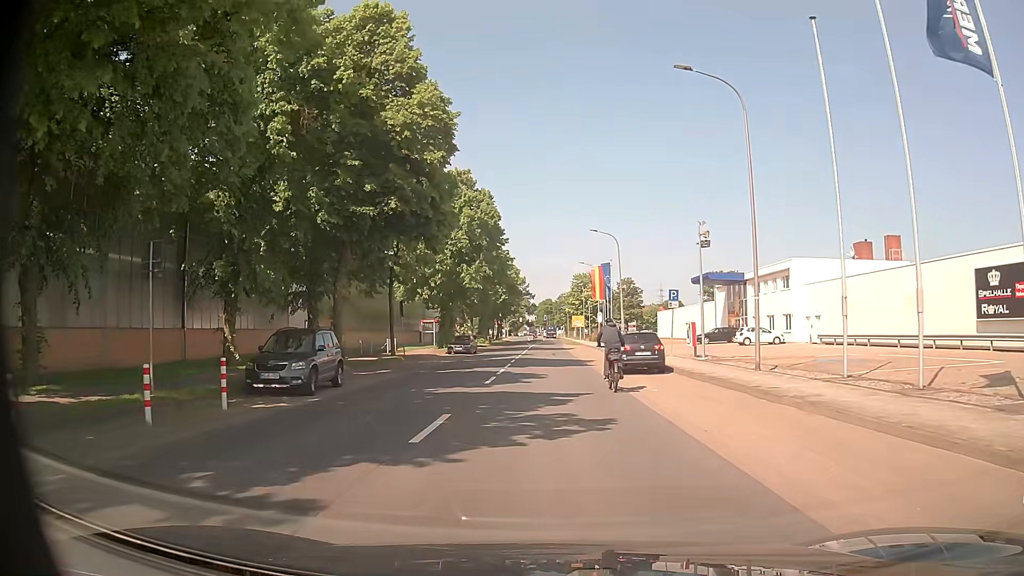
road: tertiary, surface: asphalt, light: Day
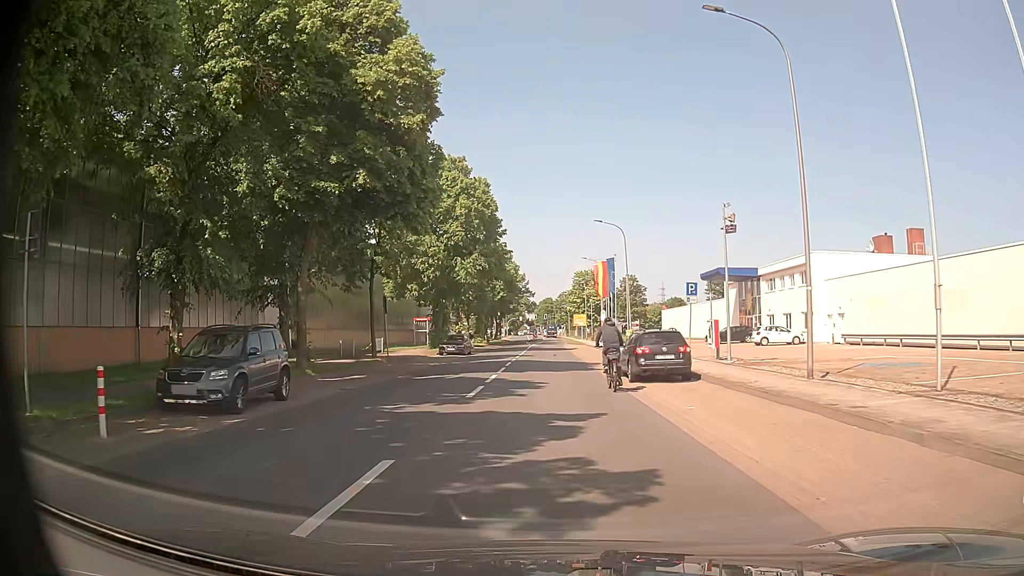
(0.0, +4.2) m; 0°
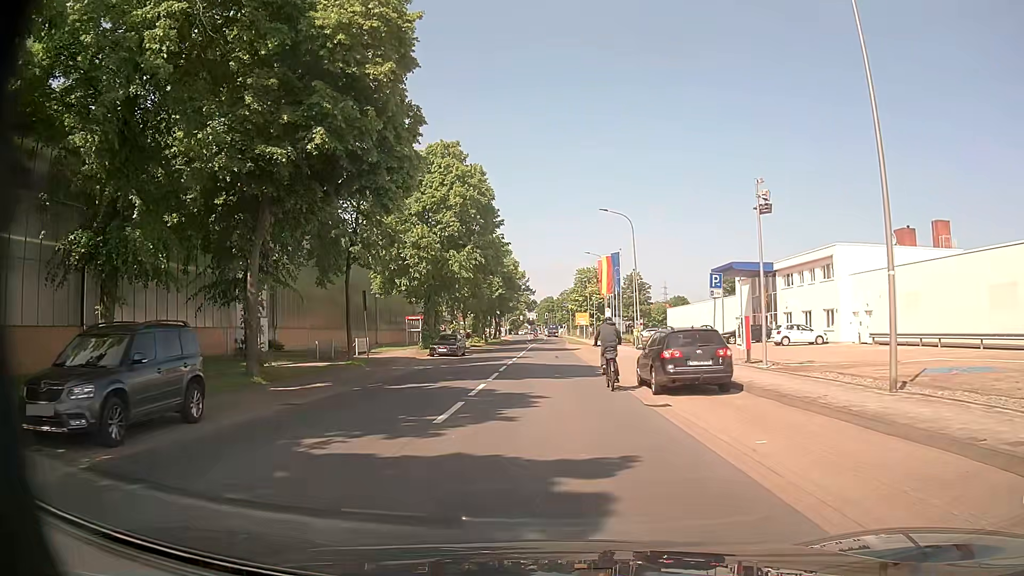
(0.0, +4.2) m; 0°
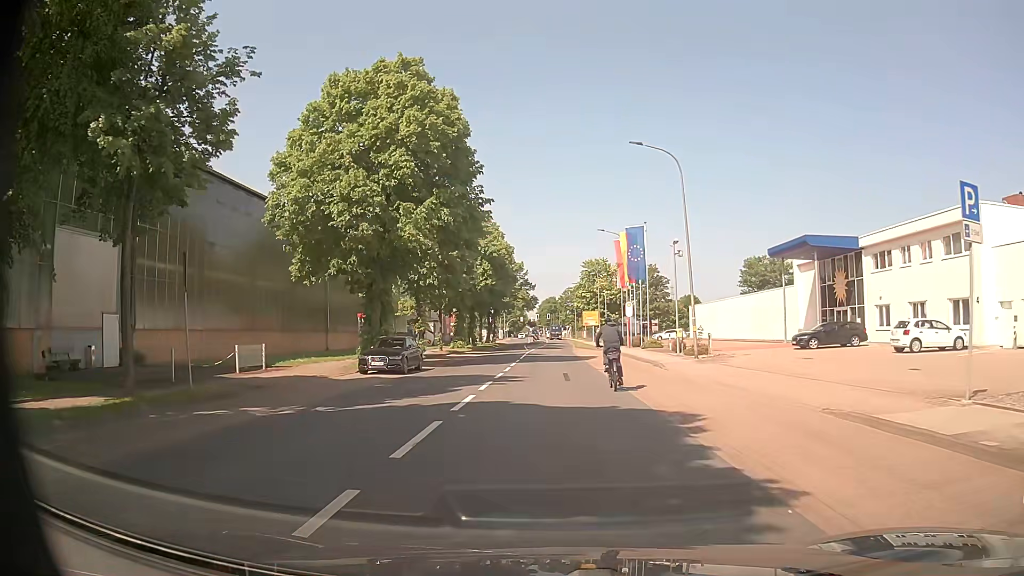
(0.0, +16.7) m; 0°
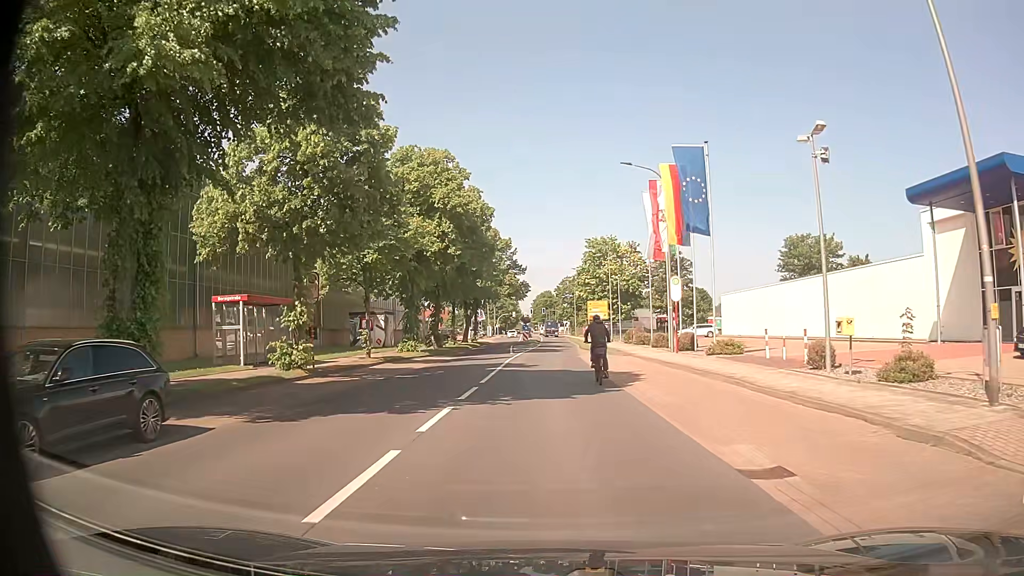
(-0.1, +20.8) m; 0°
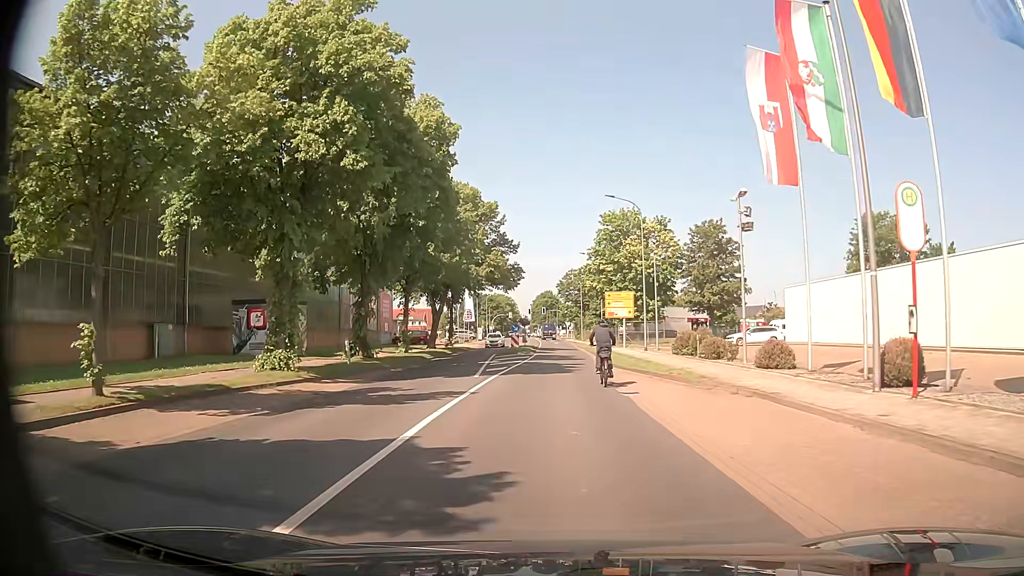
(+0.1, +21.4) m; 0°
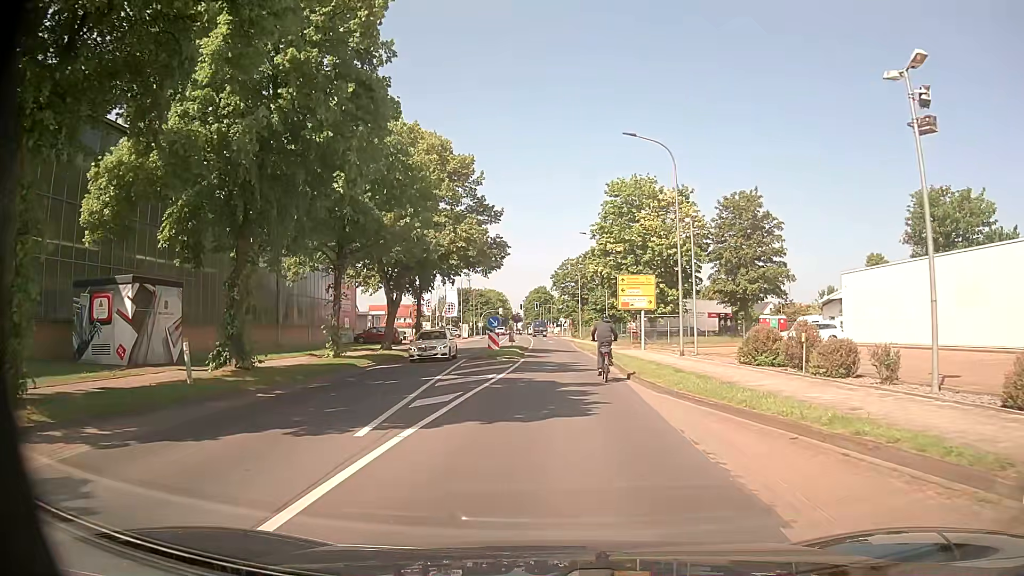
(+0.1, +12.9) m; +1°
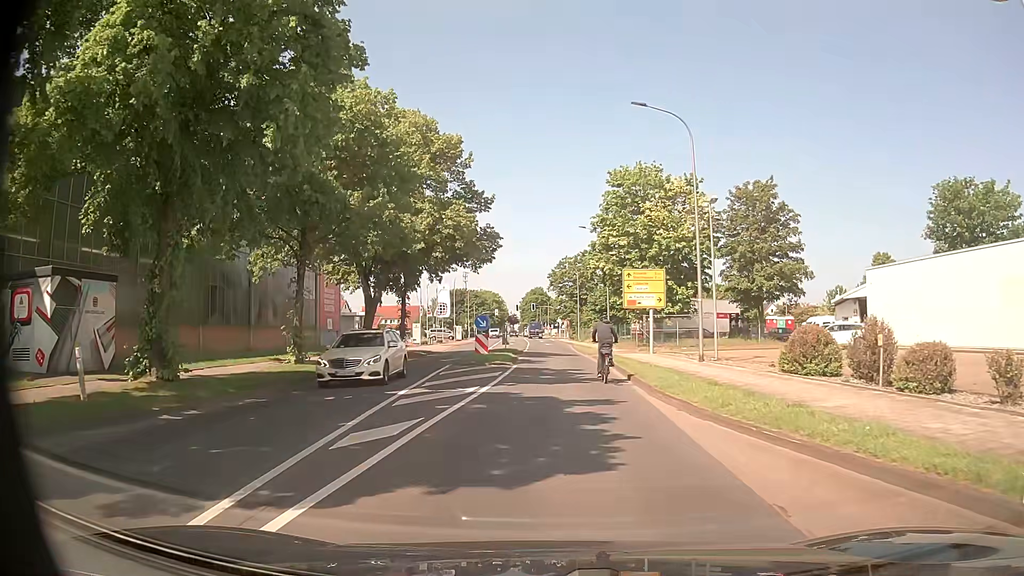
(0.0, +4.2) m; 0°
(0, +10) (0, +20) (0, +30) (0, +40) (0, +50) (-1, +60) (-3, +70) (-4, +80) (-4, +90) (-5, +100) m
